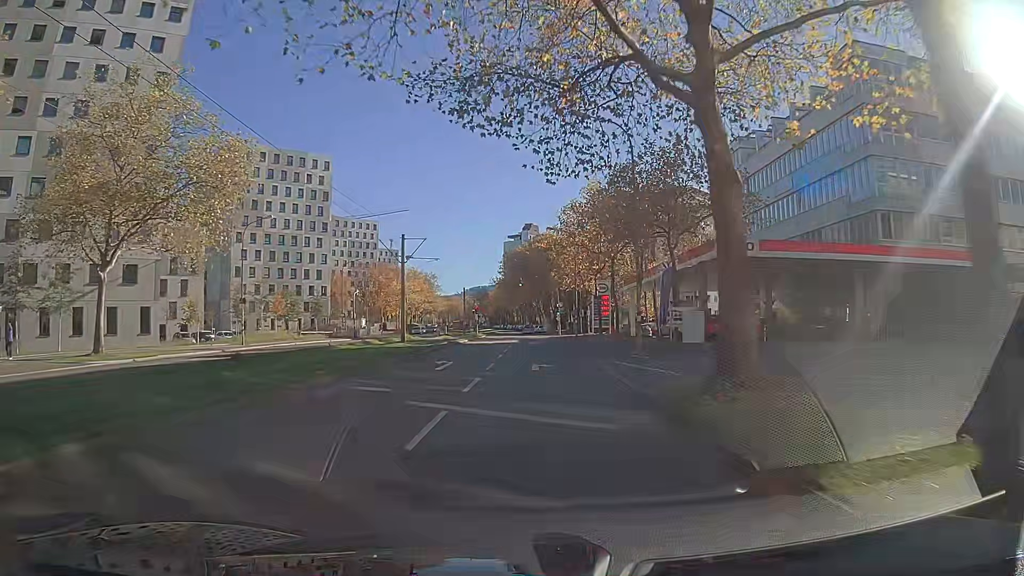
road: tertiary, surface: asphalt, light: Day
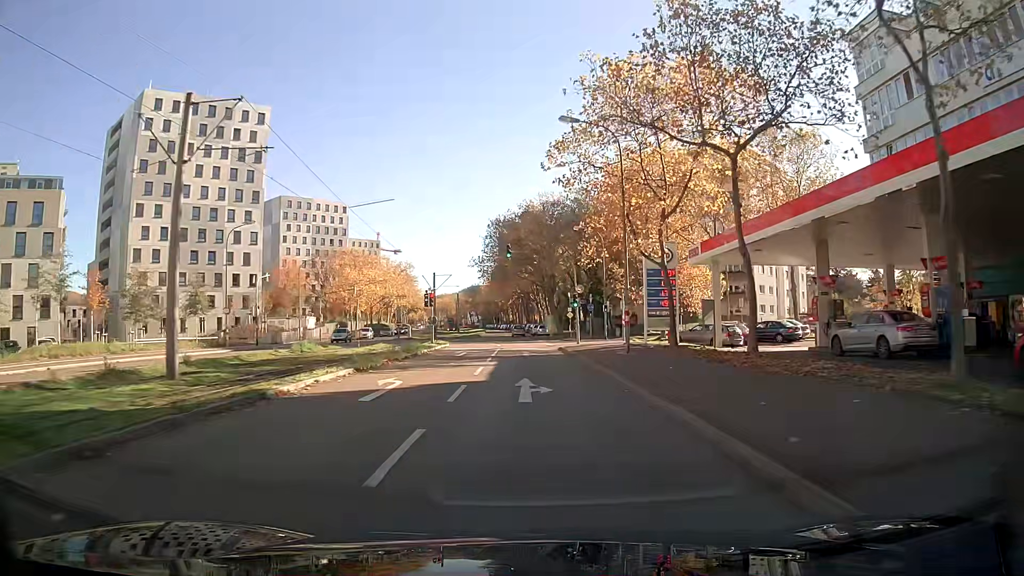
(+0.2, +30.9) m; 0°
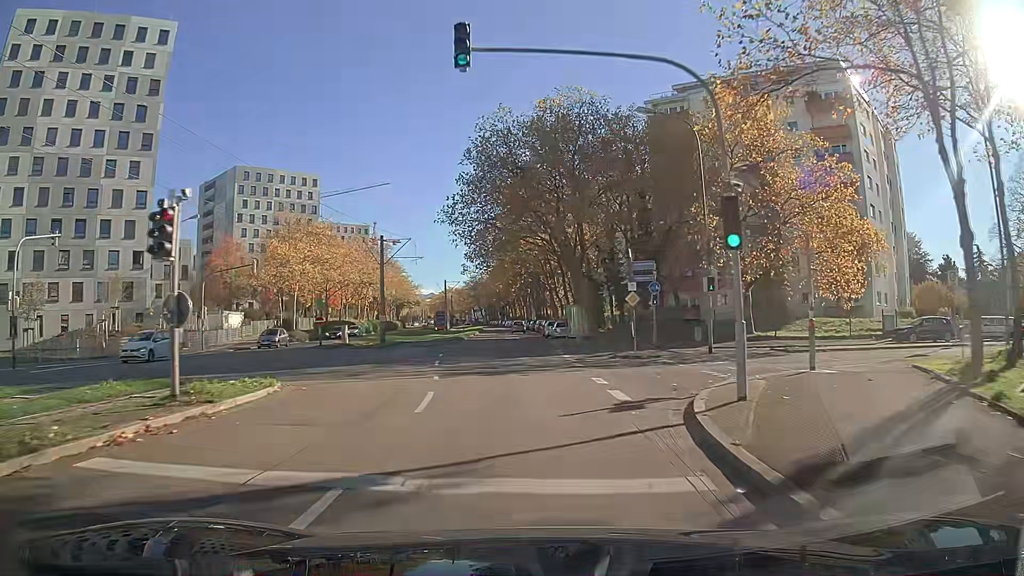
(-0.2, +31.0) m; -1°
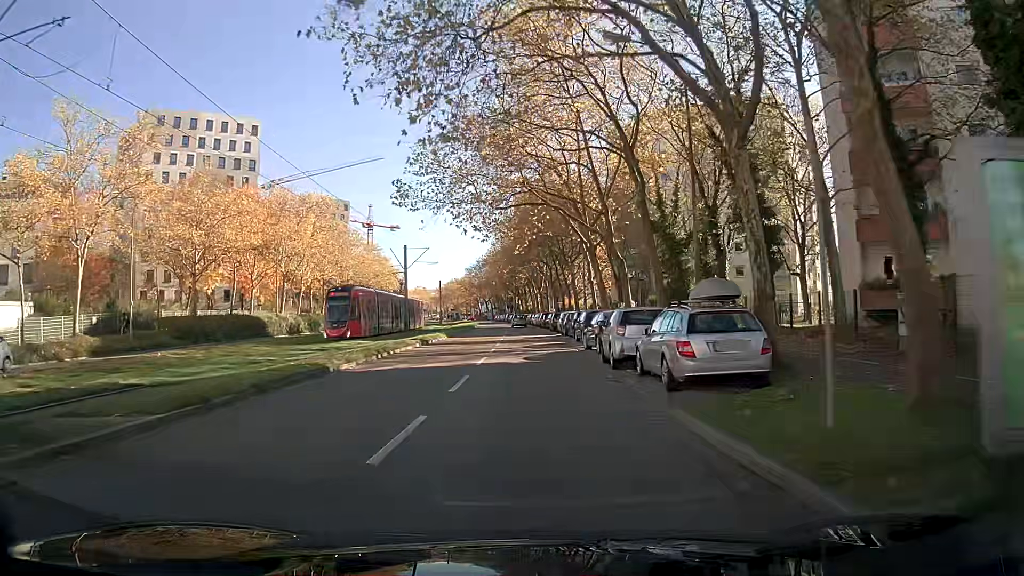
(-0.5, +38.9) m; -1°
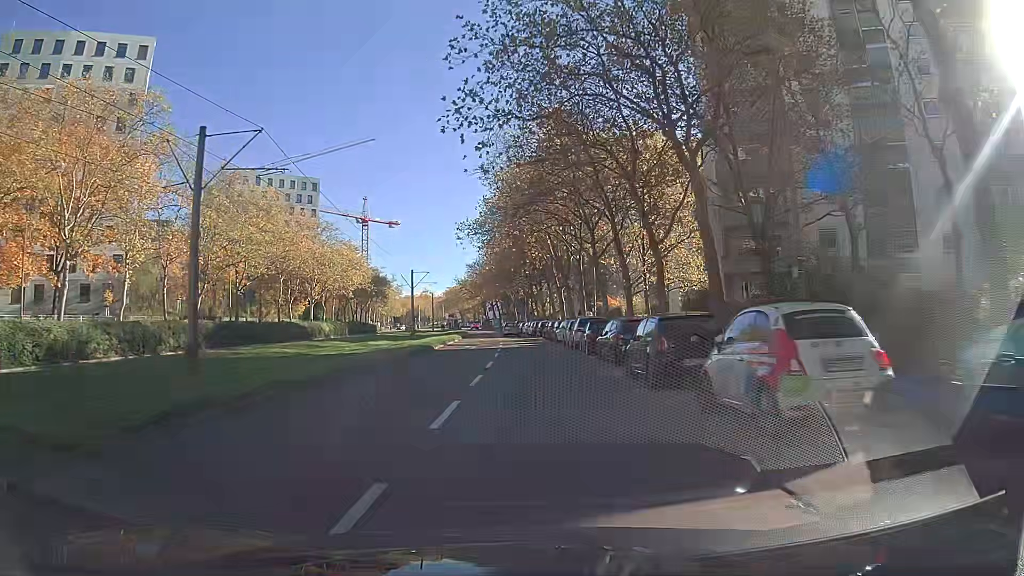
(-0.2, +38.8) m; -1°
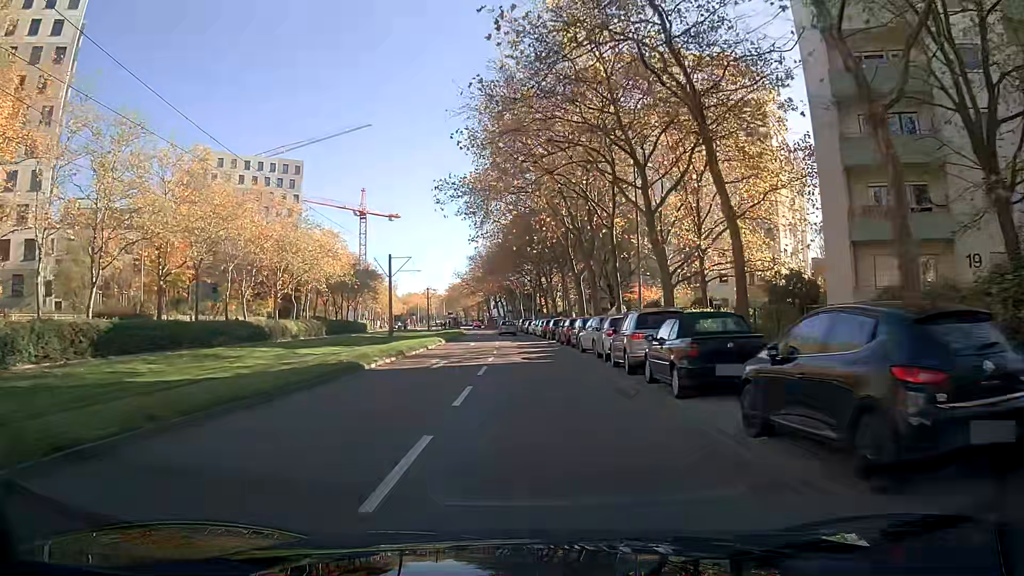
(-0.1, +15.4) m; -1°
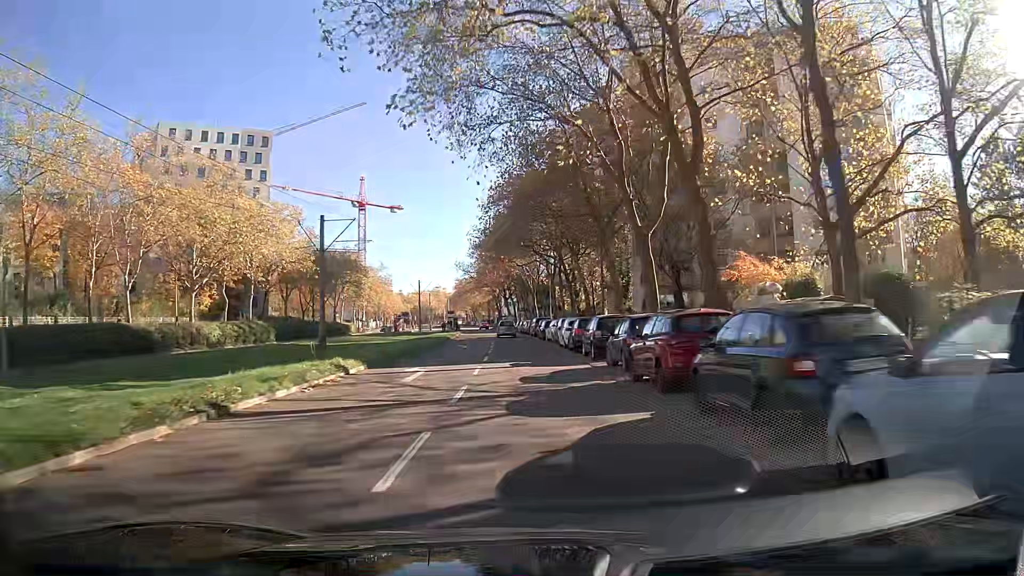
(-0.2, +23.0) m; -1°
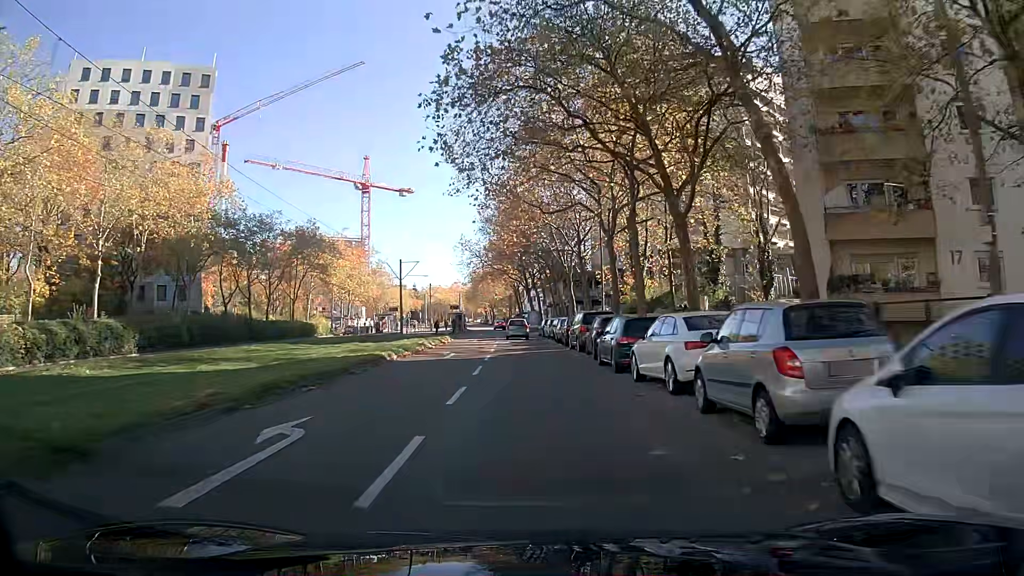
(-0.8, +29.9) m; -3°
